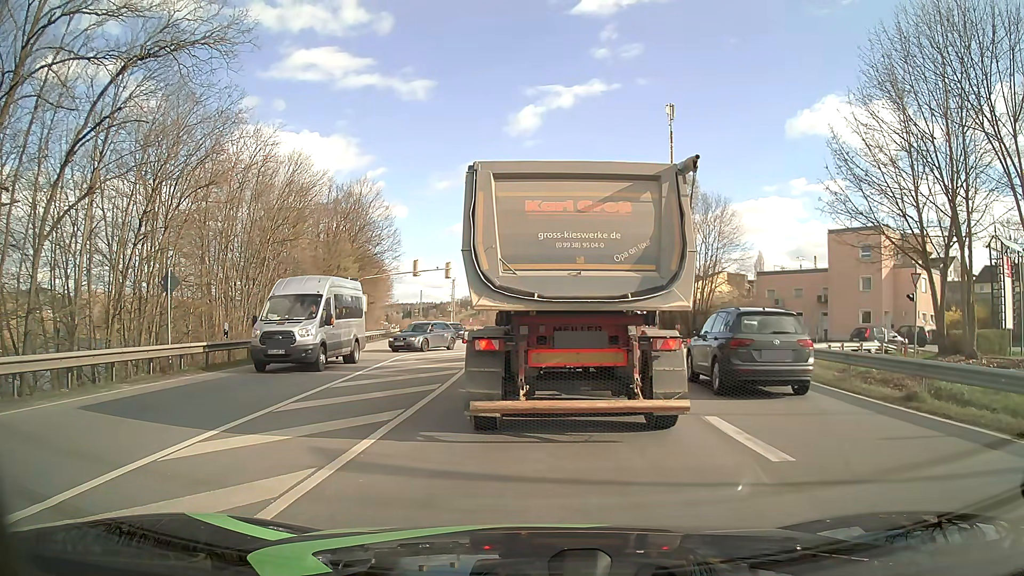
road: primary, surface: asphalt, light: Day
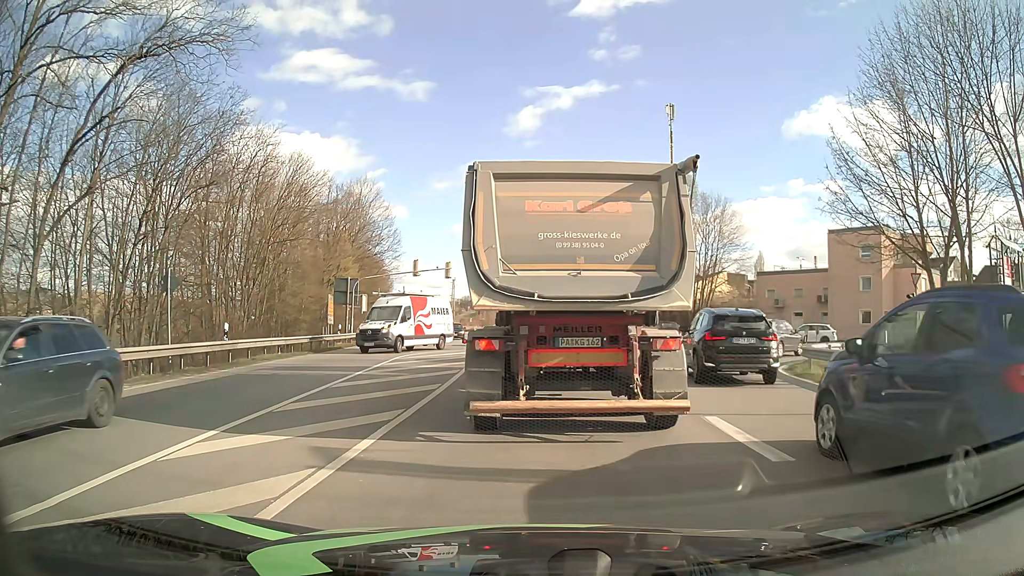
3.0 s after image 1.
(0.0, 0.0) m; 0°
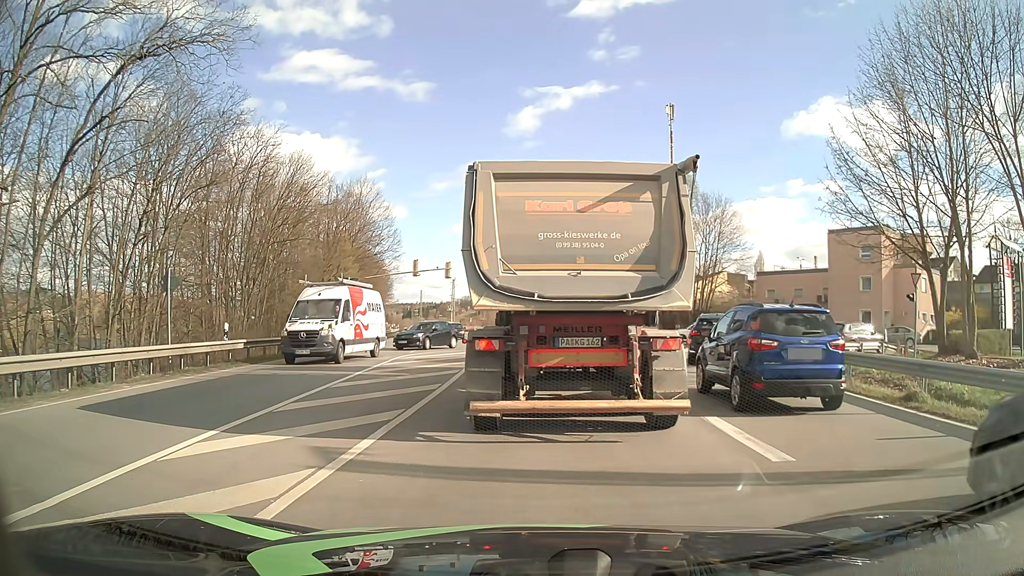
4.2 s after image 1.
(0.0, 0.0) m; 0°
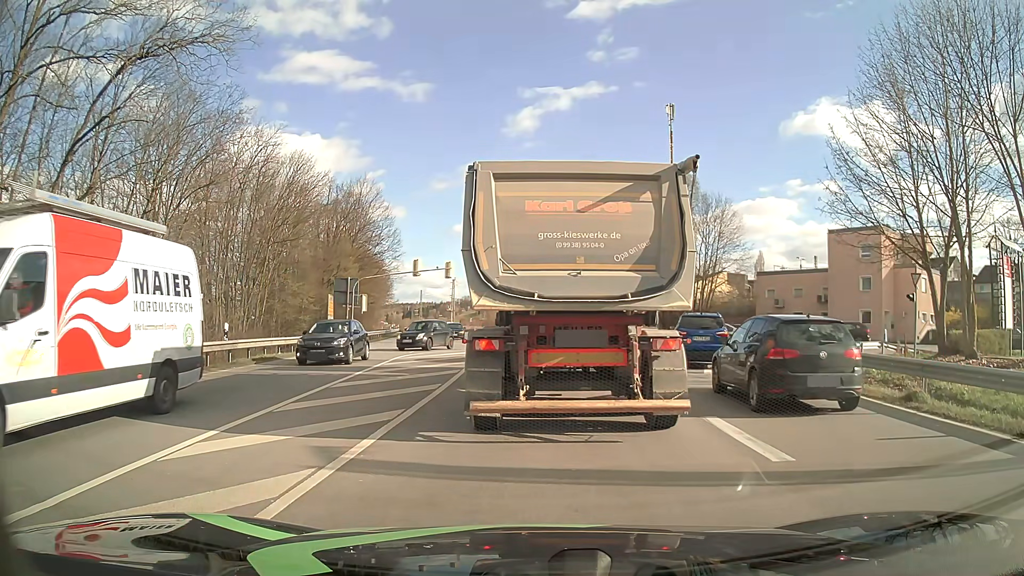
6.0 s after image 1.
(0.0, 0.0) m; 0°
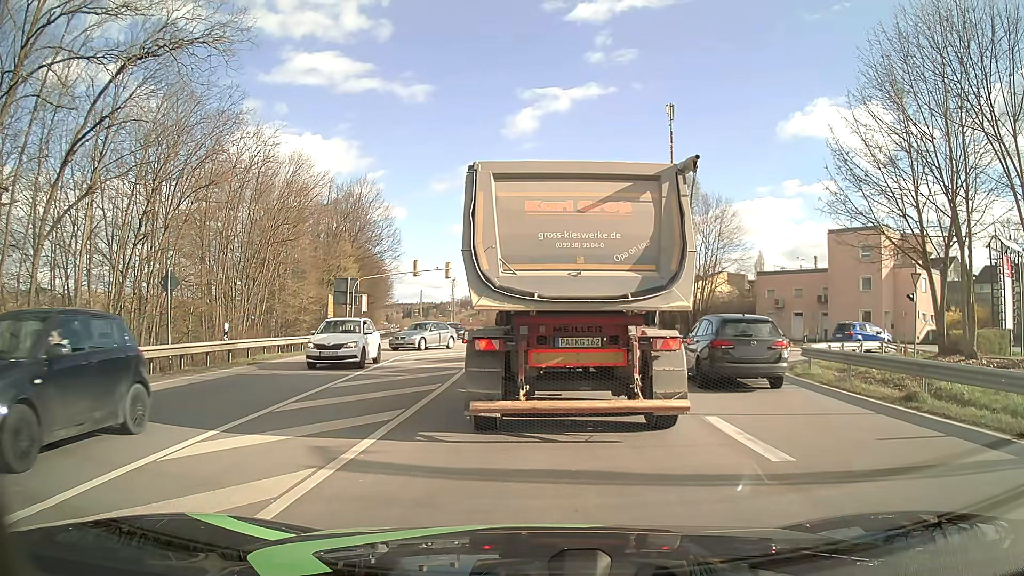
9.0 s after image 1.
(0.0, 0.0) m; 0°
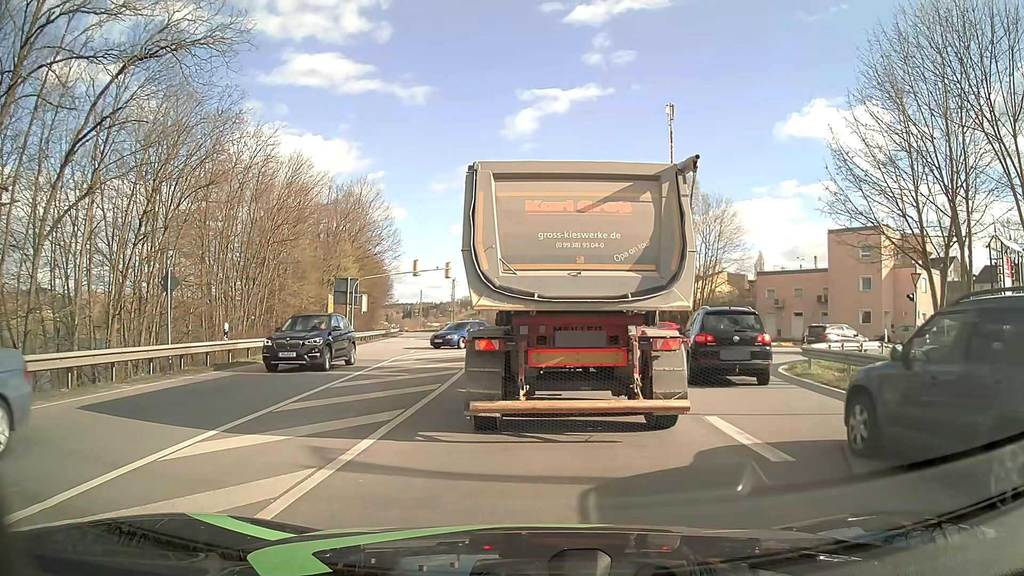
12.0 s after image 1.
(0.0, 0.0) m; 0°
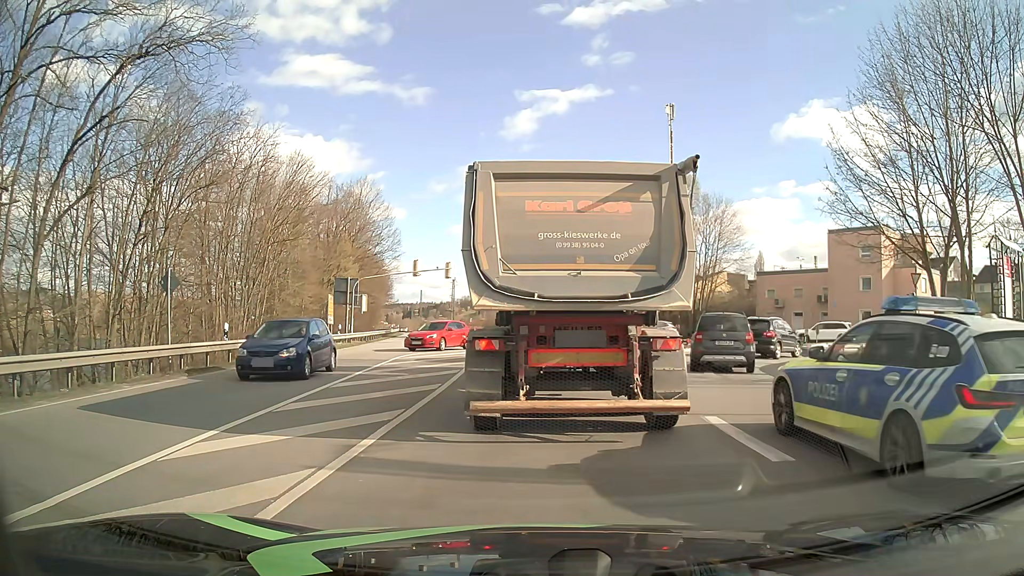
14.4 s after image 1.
(0.0, 0.0) m; 0°
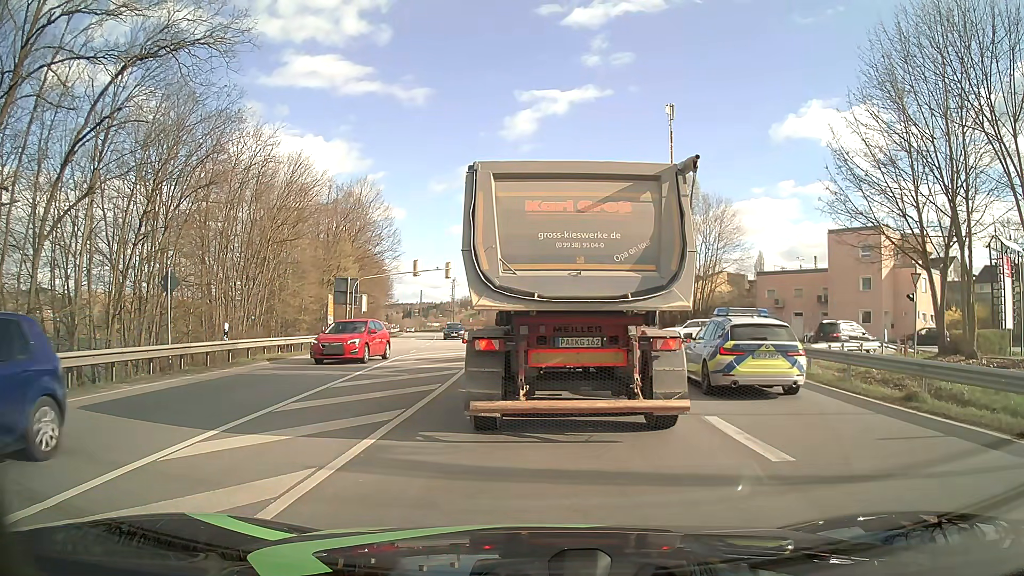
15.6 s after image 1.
(0.0, 0.0) m; 0°
(0, +10) (0, +20) (0, +30) (0, +40) (0, +50) (-1, +60) (-2, +70) (-3, +80) (-4, +90) (-5, +100) m
